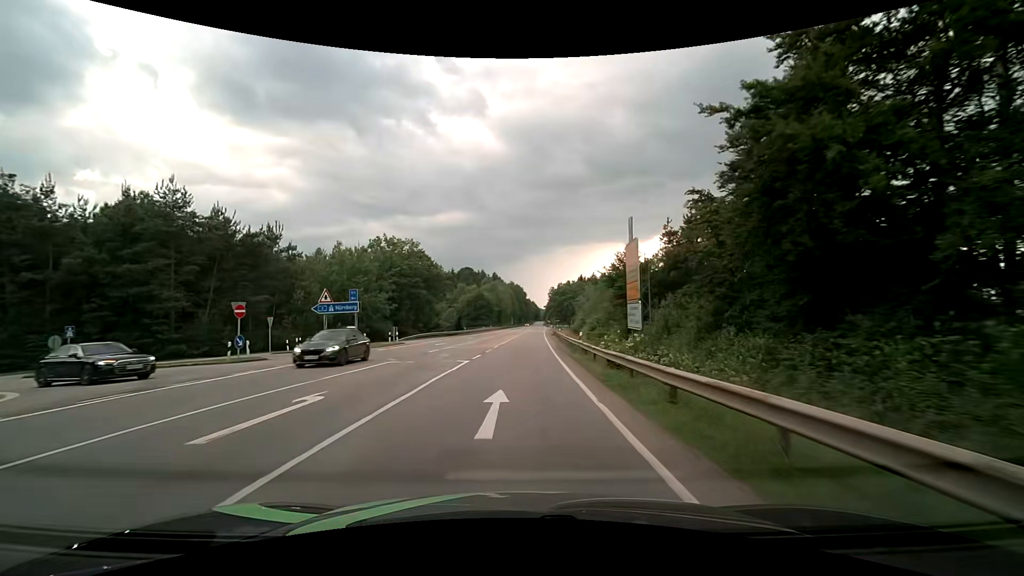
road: secondary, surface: asphalt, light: Day
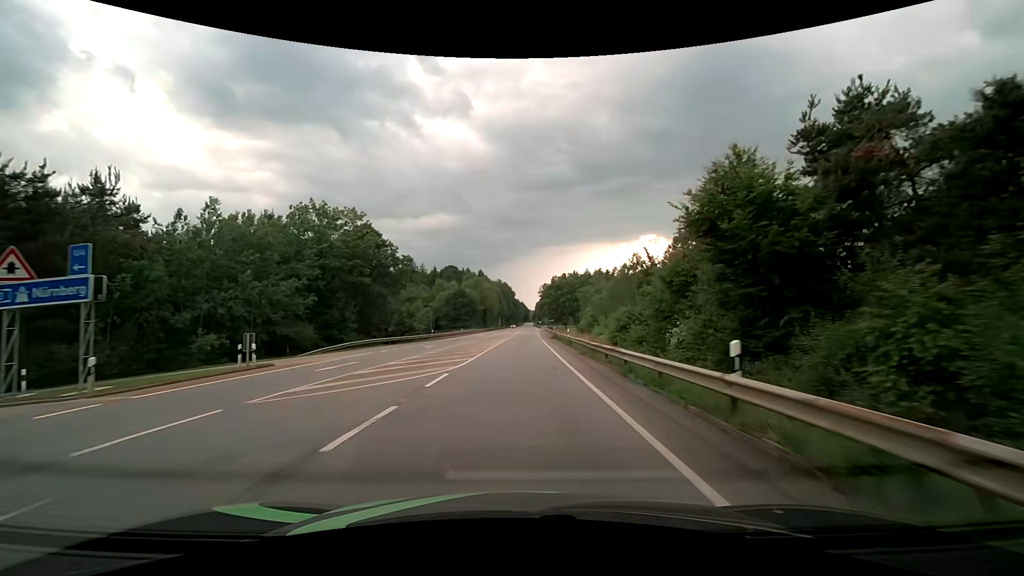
(+0.2, +22.1) m; +1°
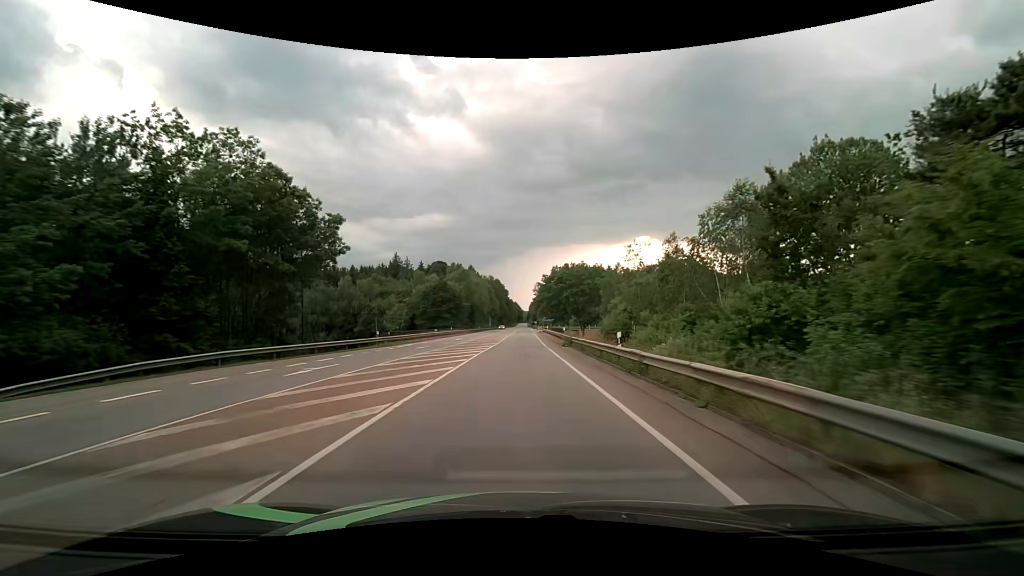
(+0.1, +21.9) m; 0°
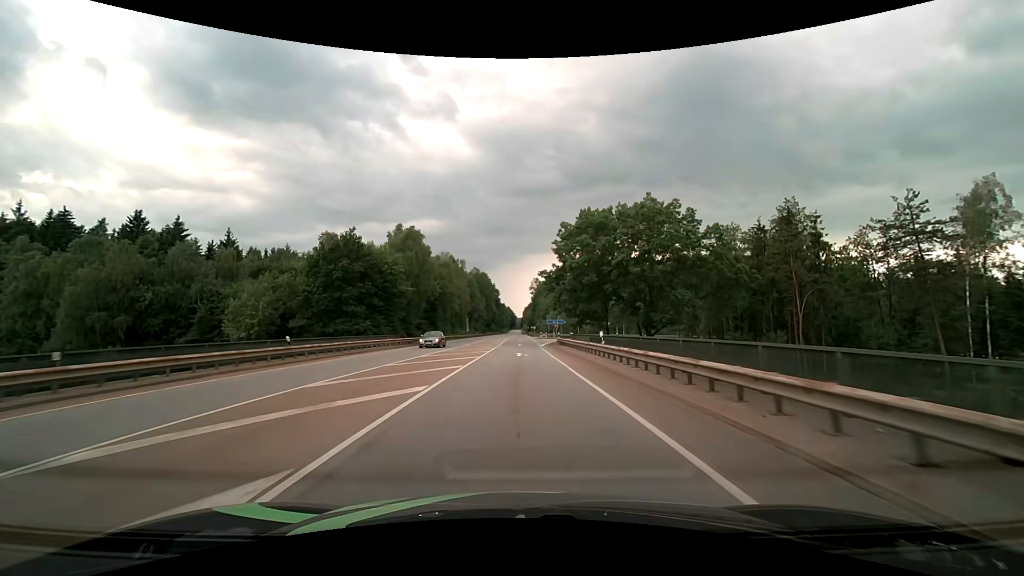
(+0.6, +54.2) m; +1°
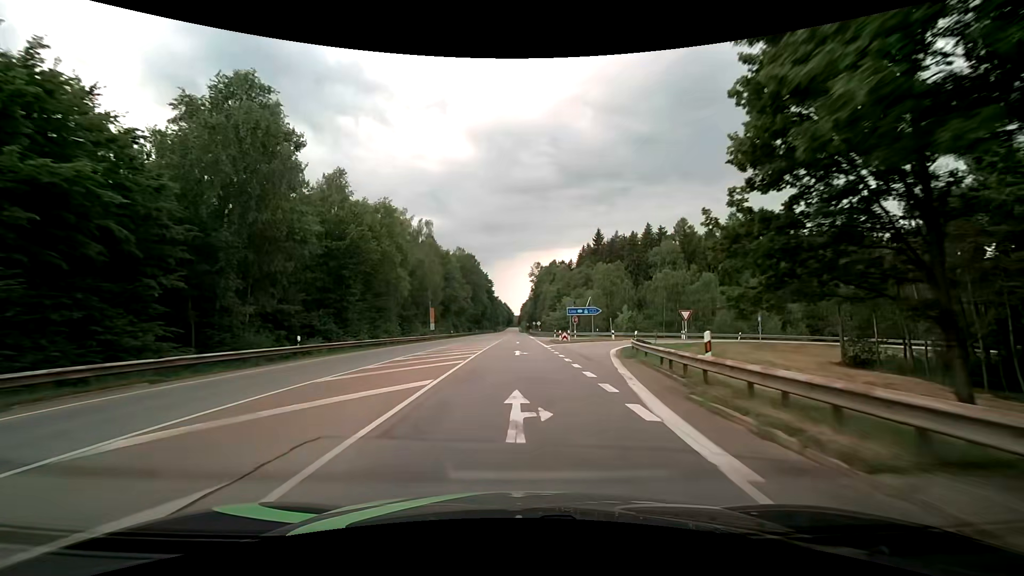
(+0.2, +43.0) m; 0°
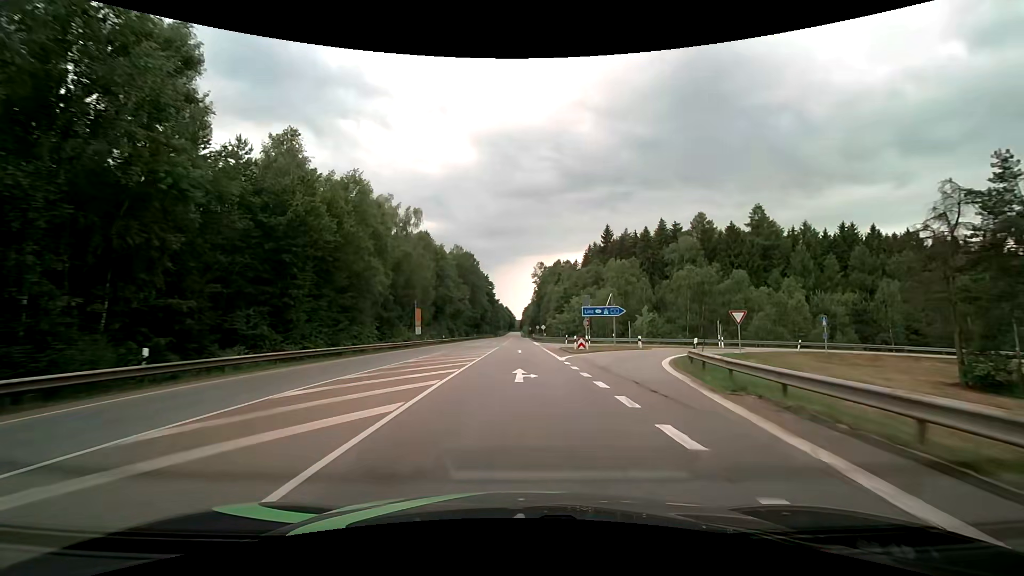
(0.0, +10.7) m; 0°
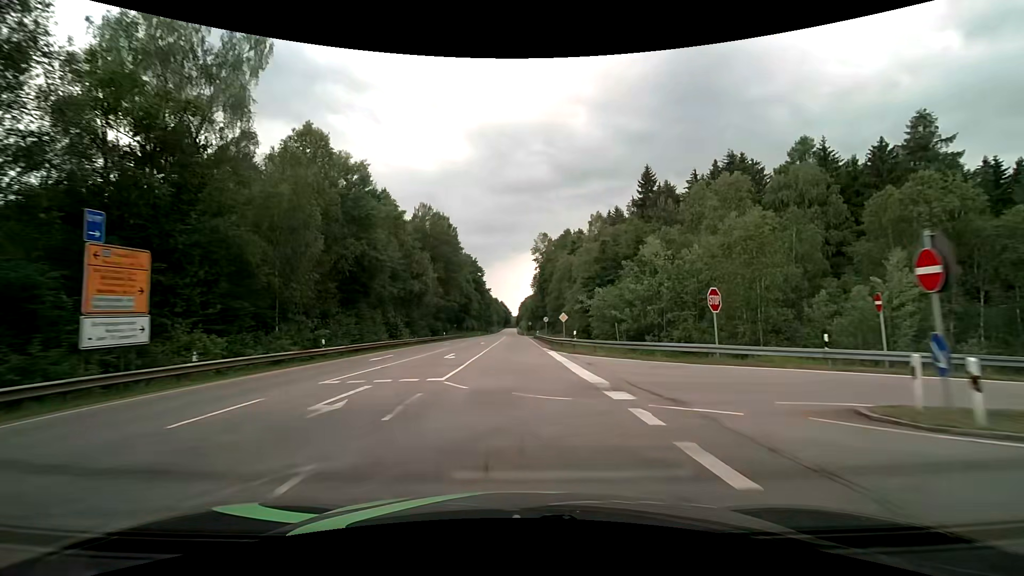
(0.0, +42.9) m; 0°
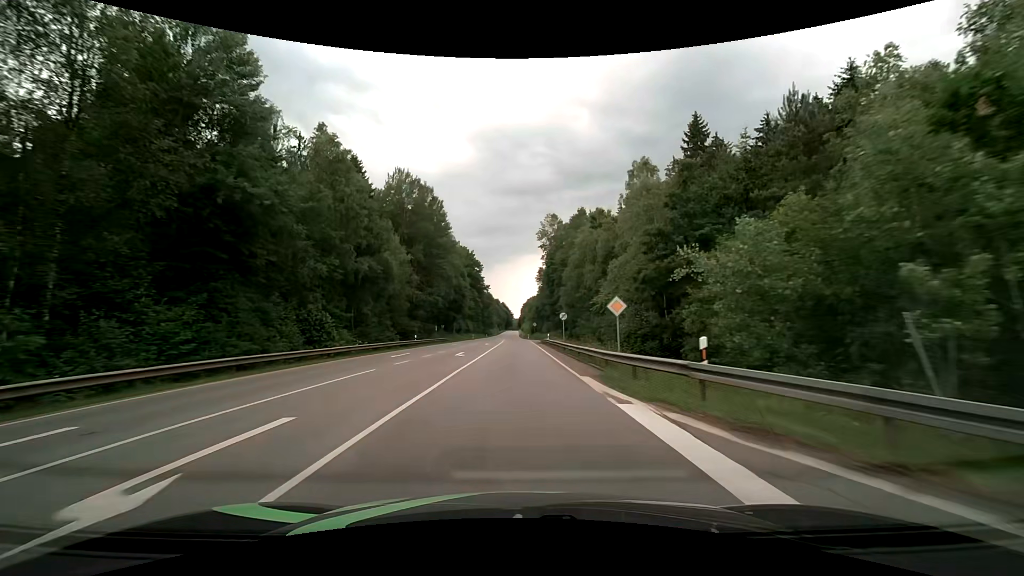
(0.0, +21.5) m; 0°
(0, +10) (0, +20) (0, +30) (0, +40) (0, +50) (0, +60) (0, +70) (-1, +80) (-1, +90) (-1, +100) m
